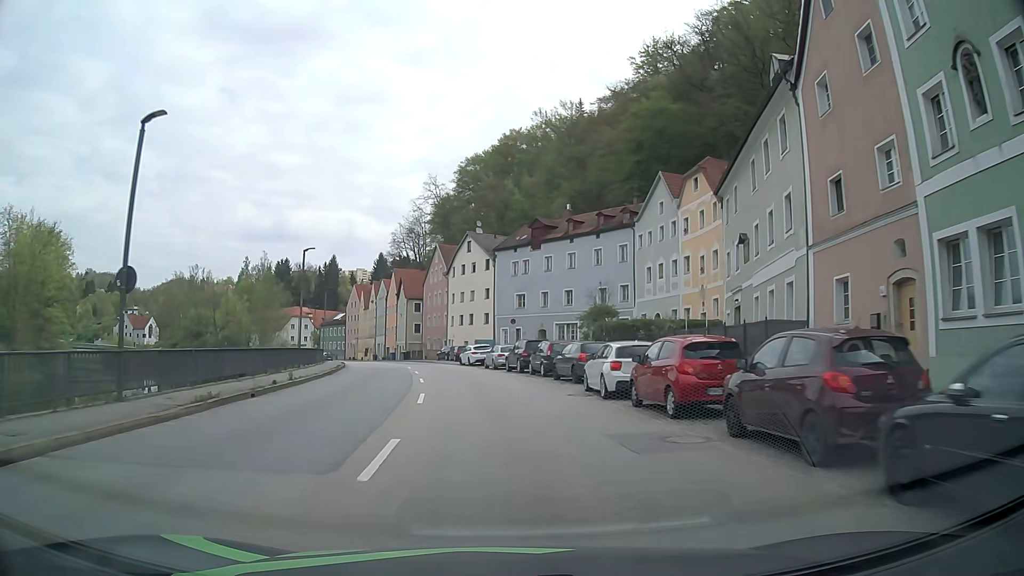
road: primary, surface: asphalt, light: Day
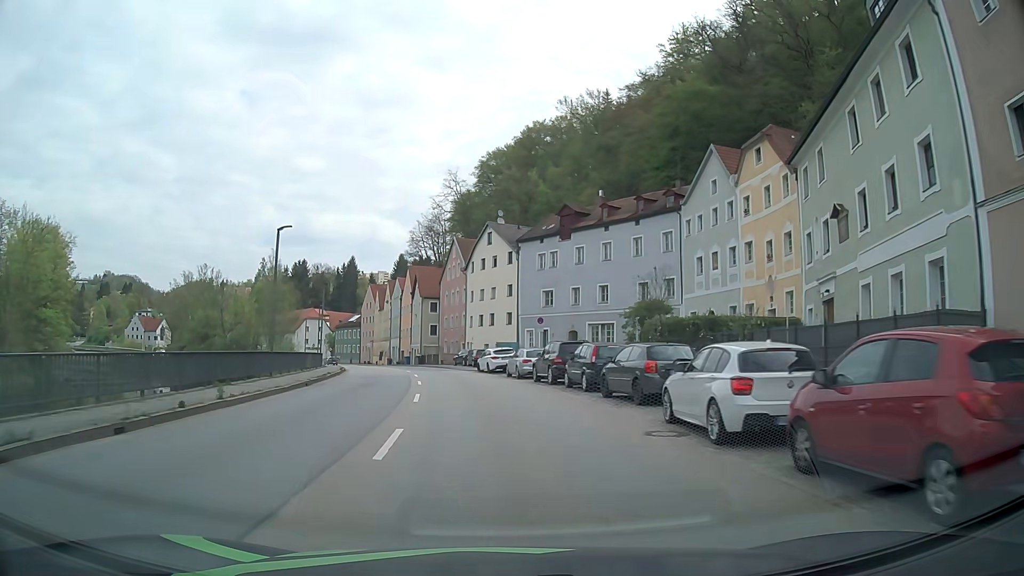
(-0.1, +7.6) m; -2°
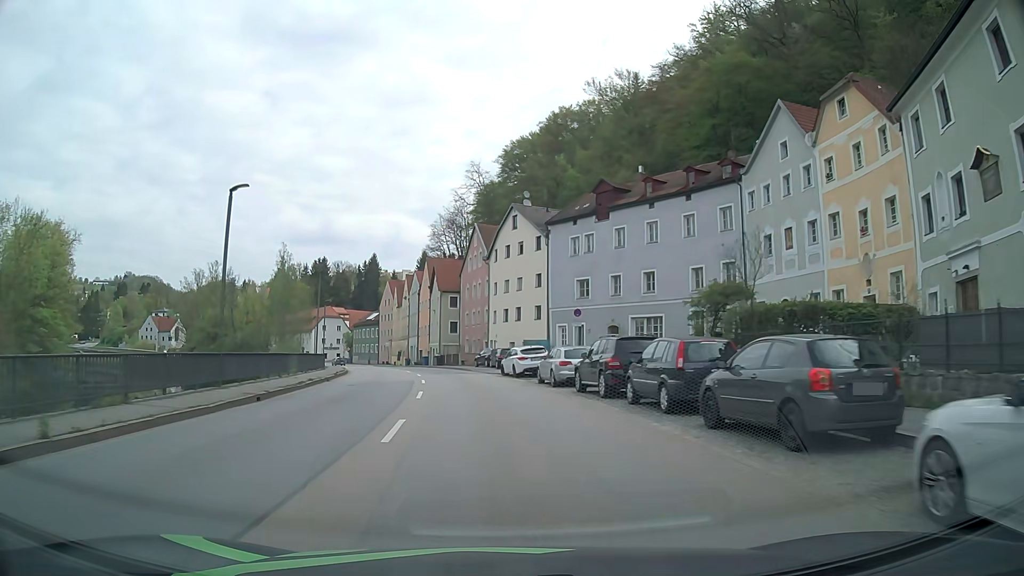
(-0.1, +7.6) m; -3°
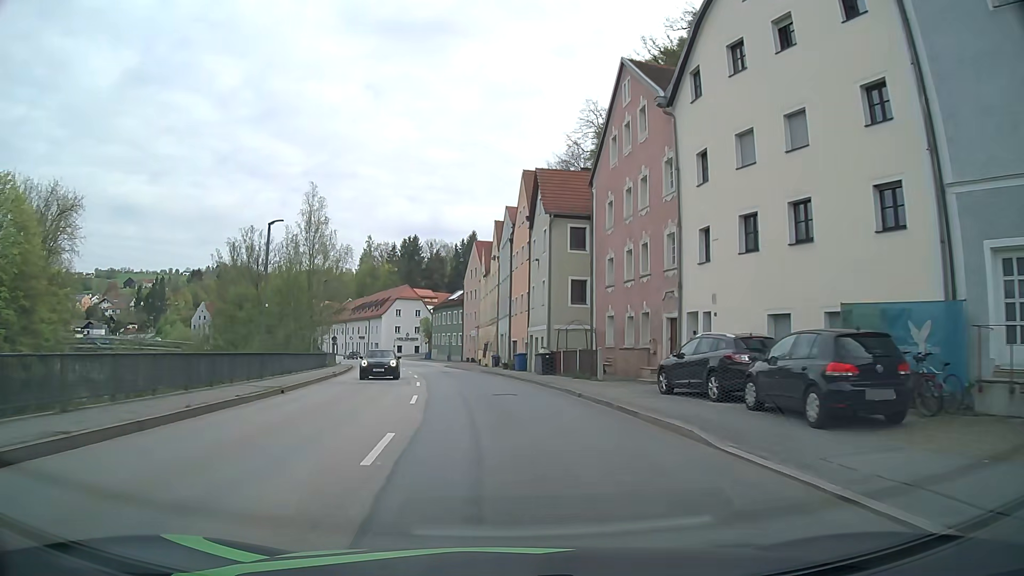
(-3.2, +38.0) m; -9°
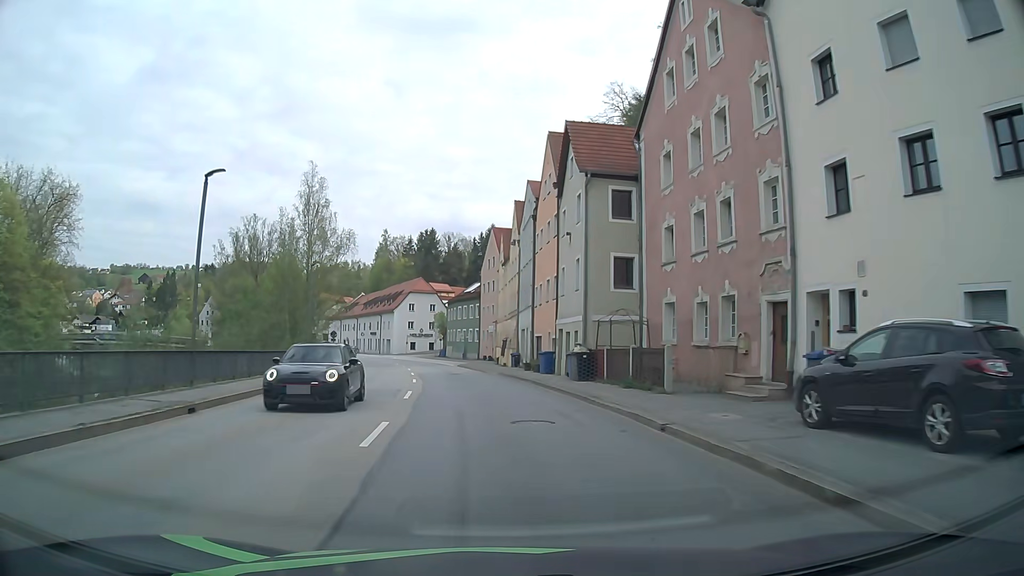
(-0.1, +7.7) m; -2°
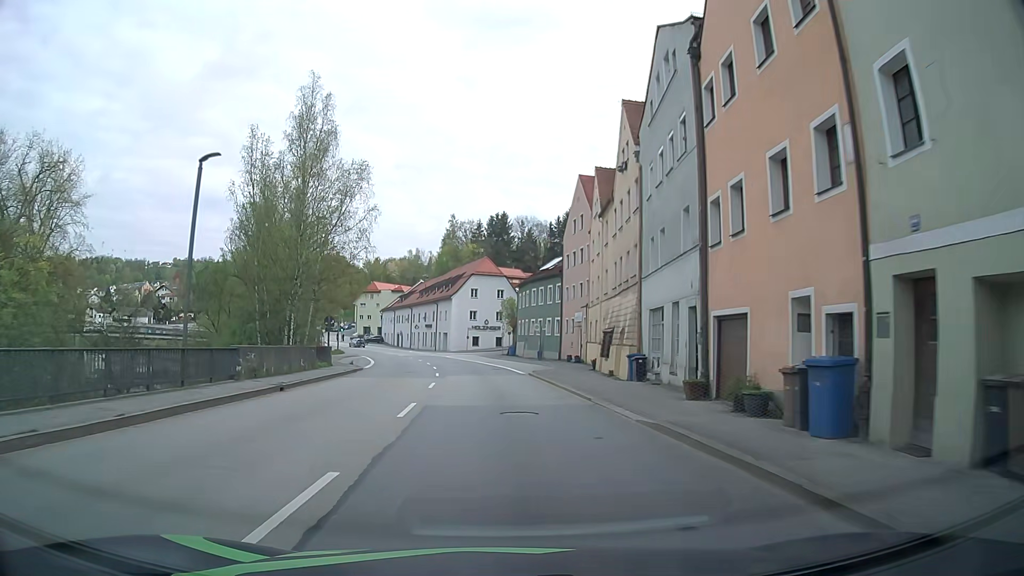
(-1.3, +23.1) m; -6°
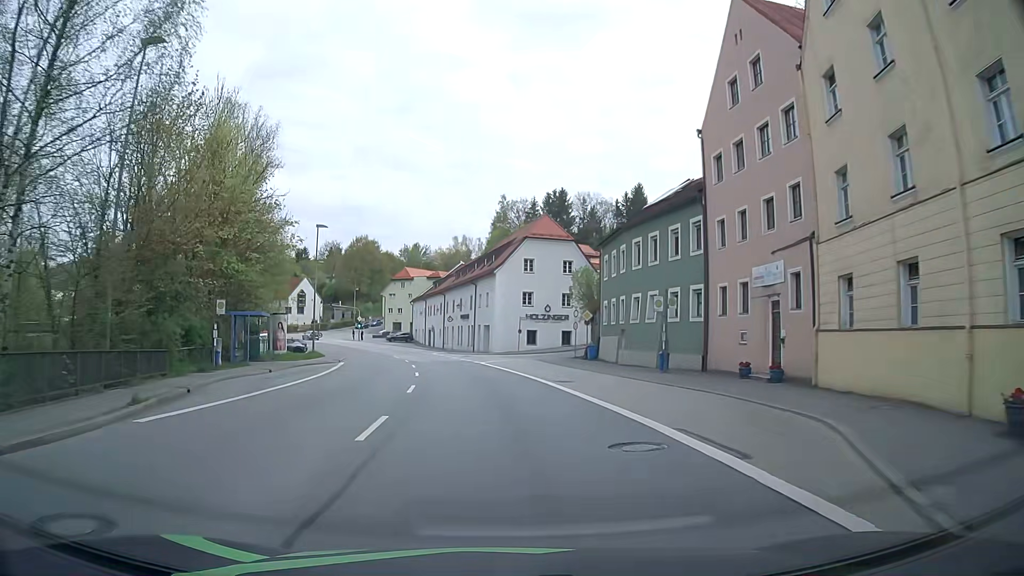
(-1.2, +31.0) m; -4°
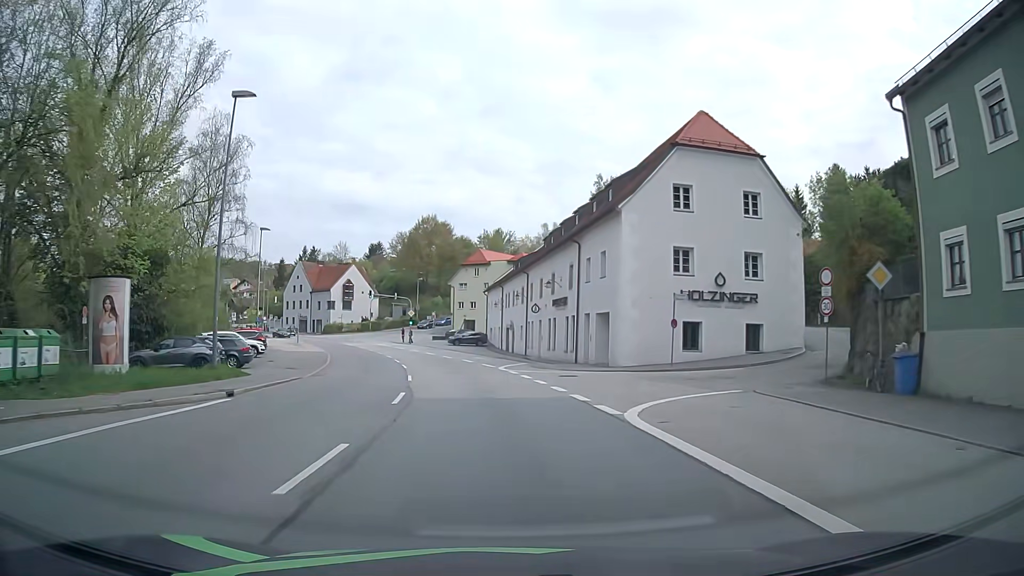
(-2.2, +30.7) m; -8°
(0, +10) (-1, +20) (-2, +30) (-4, +40) (-7, +49) (-10, +59) (-13, +68) (-18, +77) (-23, +86) (-28, +94) m
